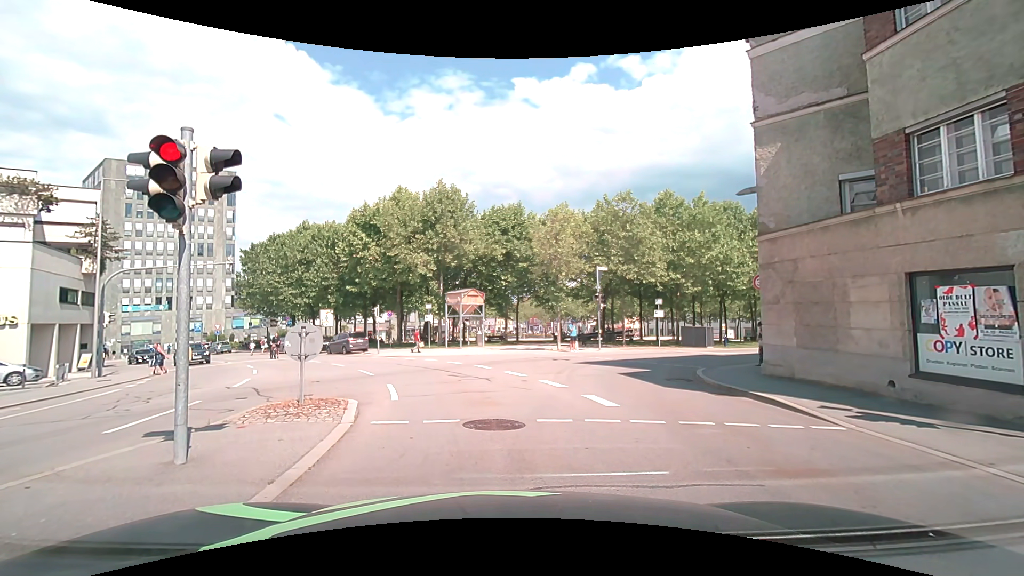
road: tertiary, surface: asphalt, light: Day
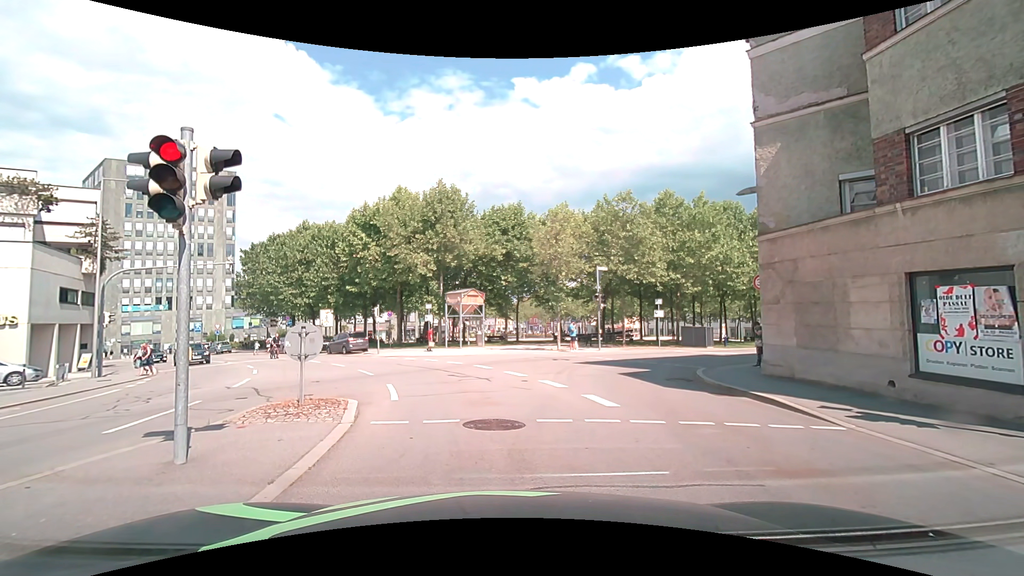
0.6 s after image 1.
(0.0, 0.0) m; 0°
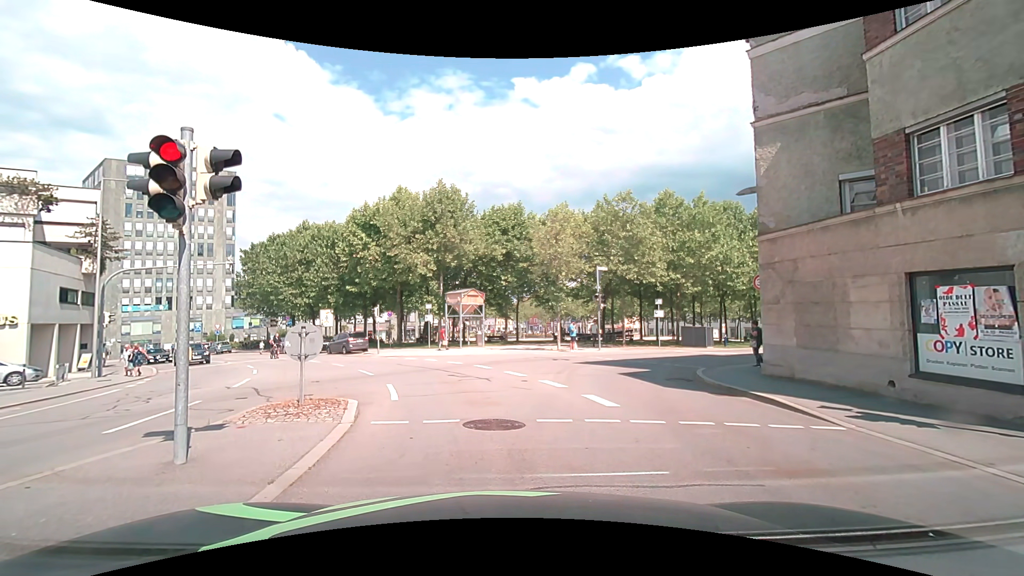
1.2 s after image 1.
(0.0, 0.0) m; 0°
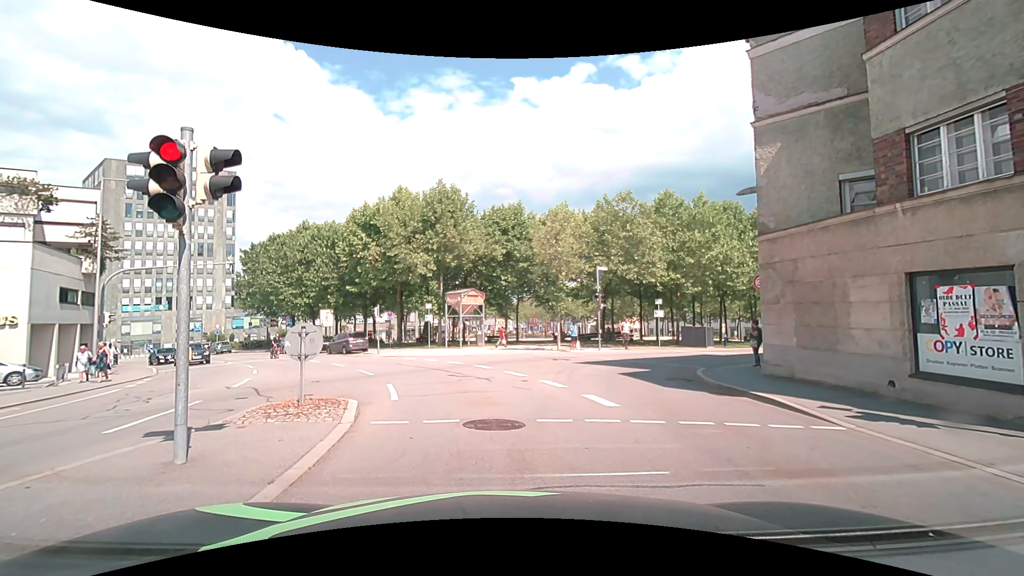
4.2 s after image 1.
(0.0, 0.0) m; 0°
